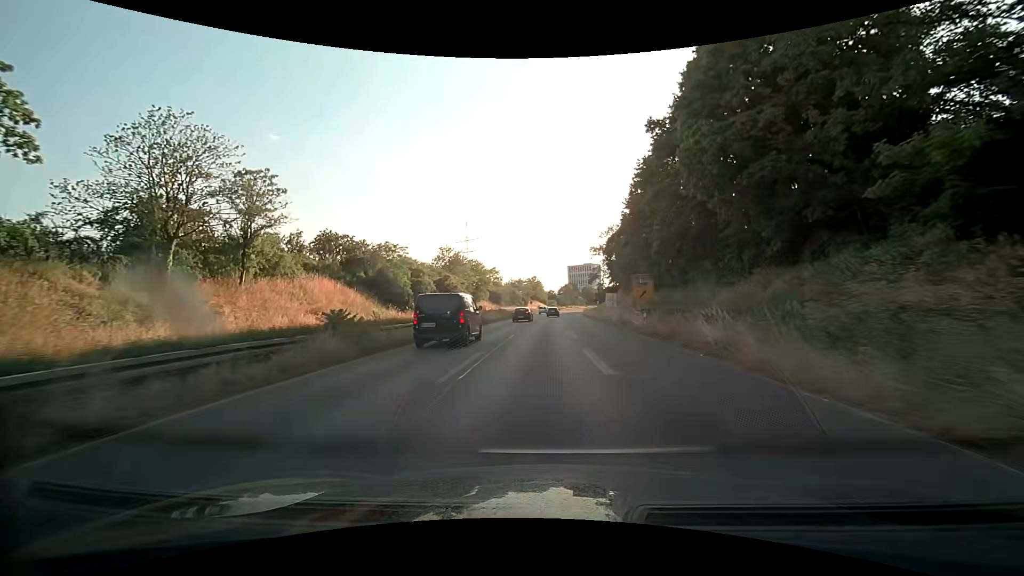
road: trunk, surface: asphalt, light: Day
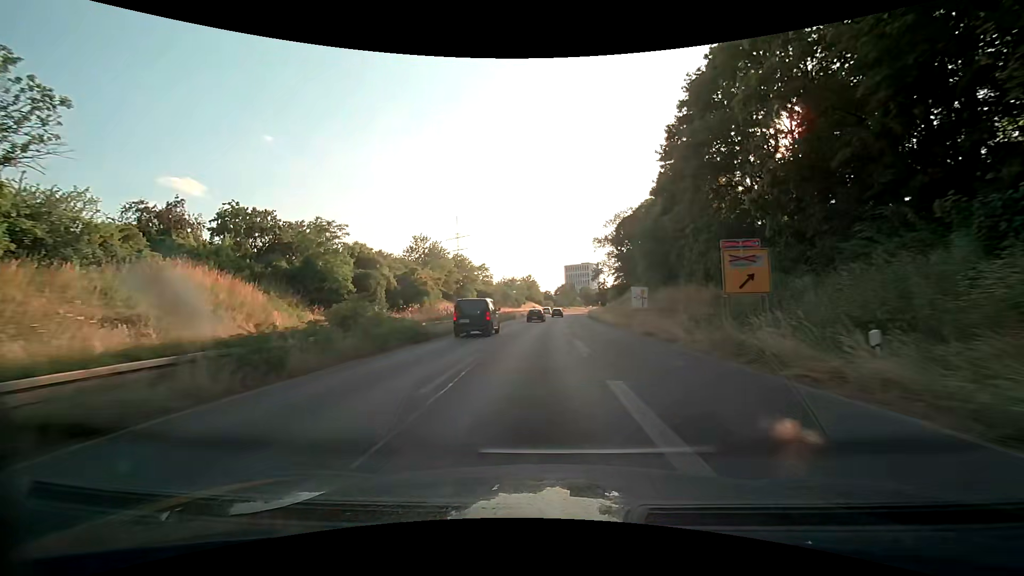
(0.0, +19.0) m; 0°
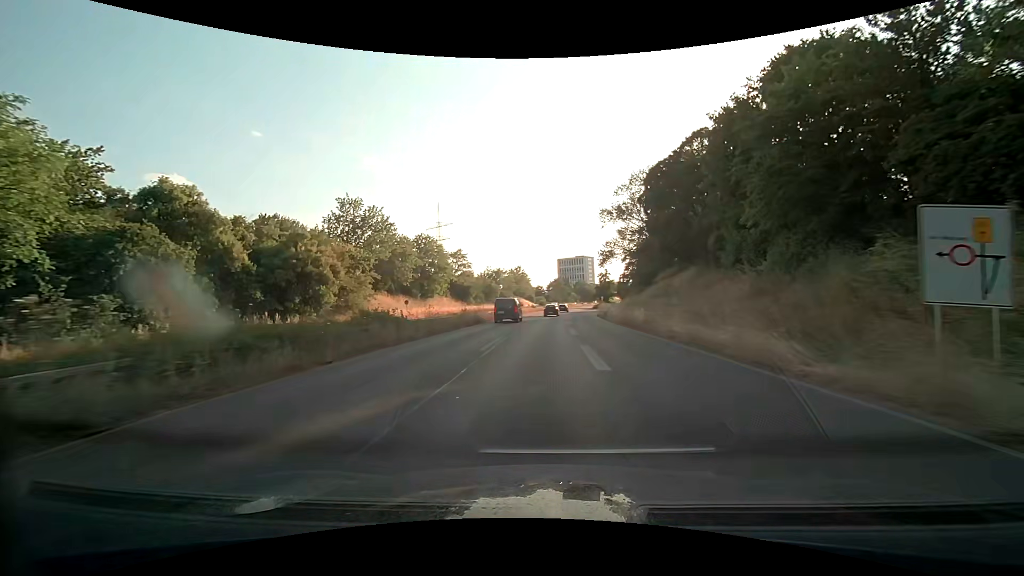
(+0.3, +29.1) m; +1°
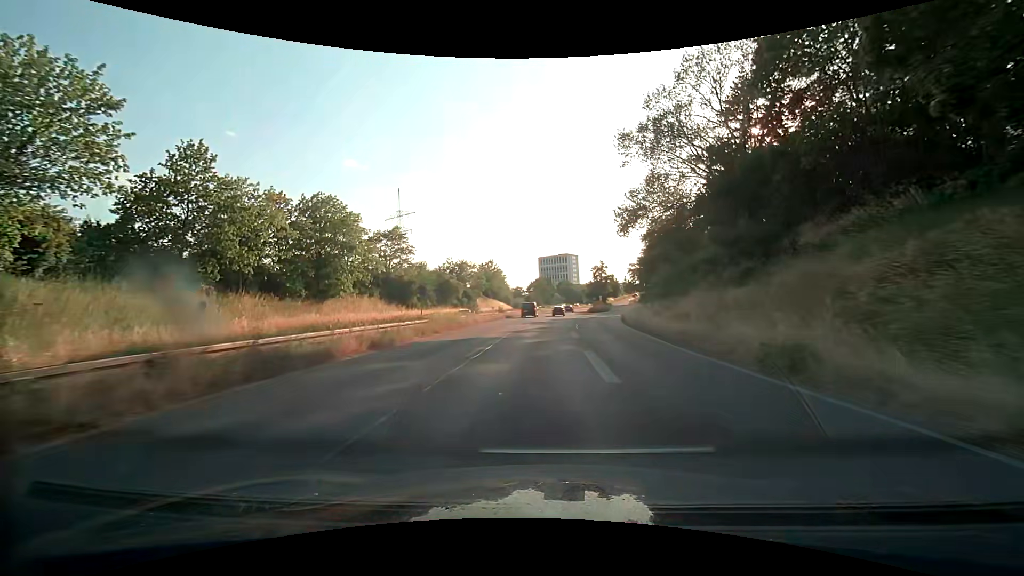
(+0.6, +37.5) m; +2°
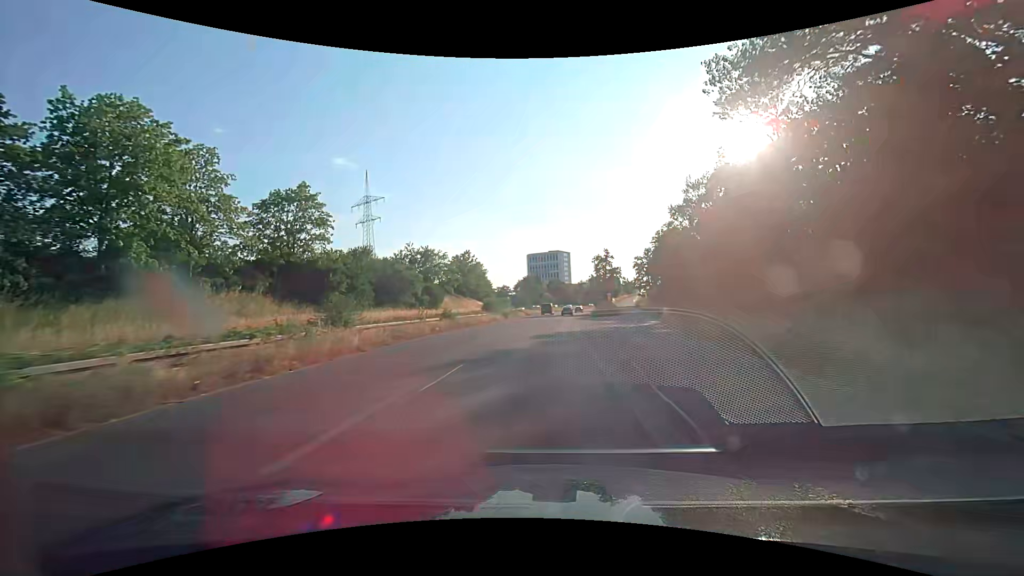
(+0.2, +28.2) m; +1°
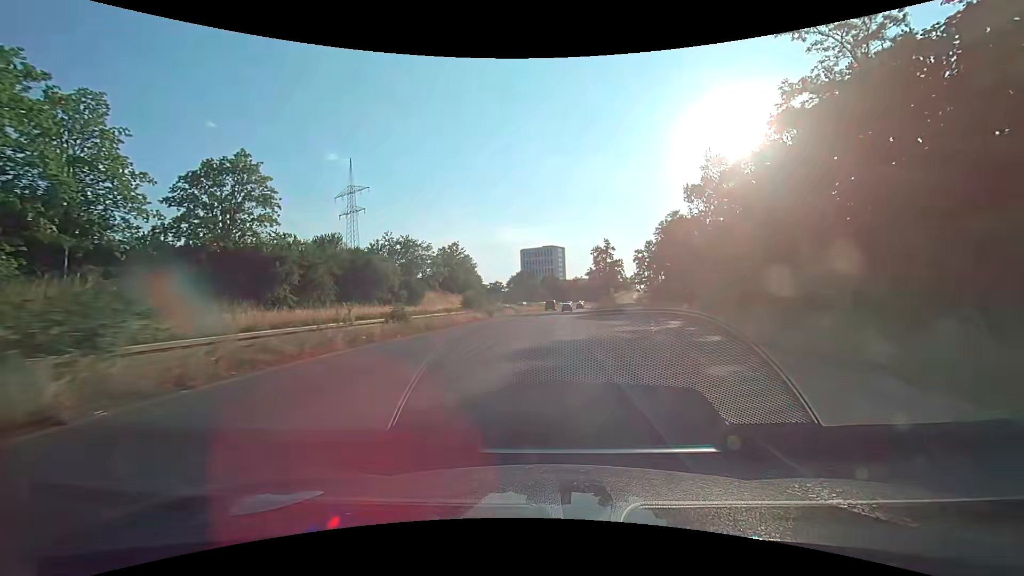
(+0.1, +9.7) m; +1°
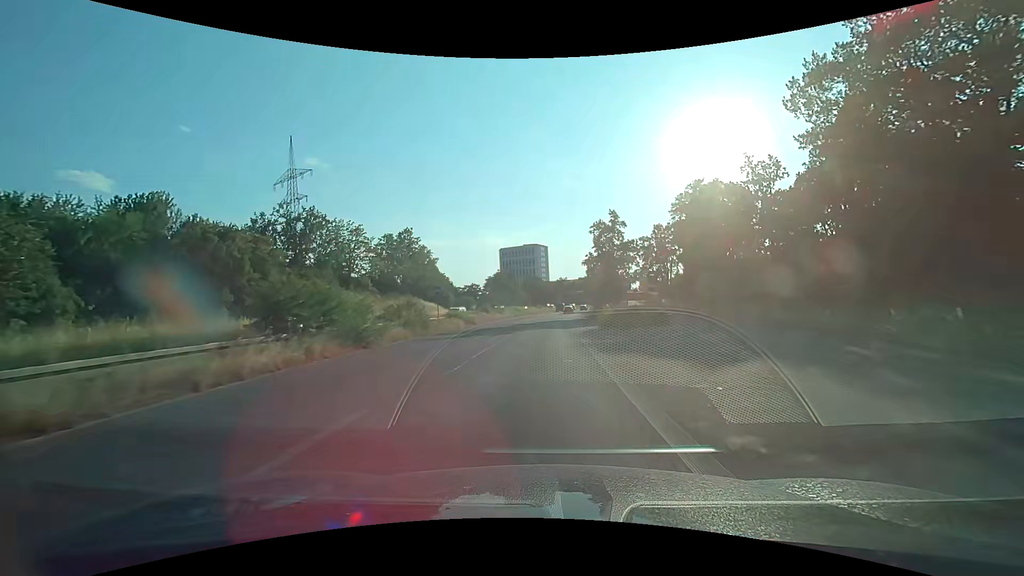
(+0.4, +28.9) m; +2°
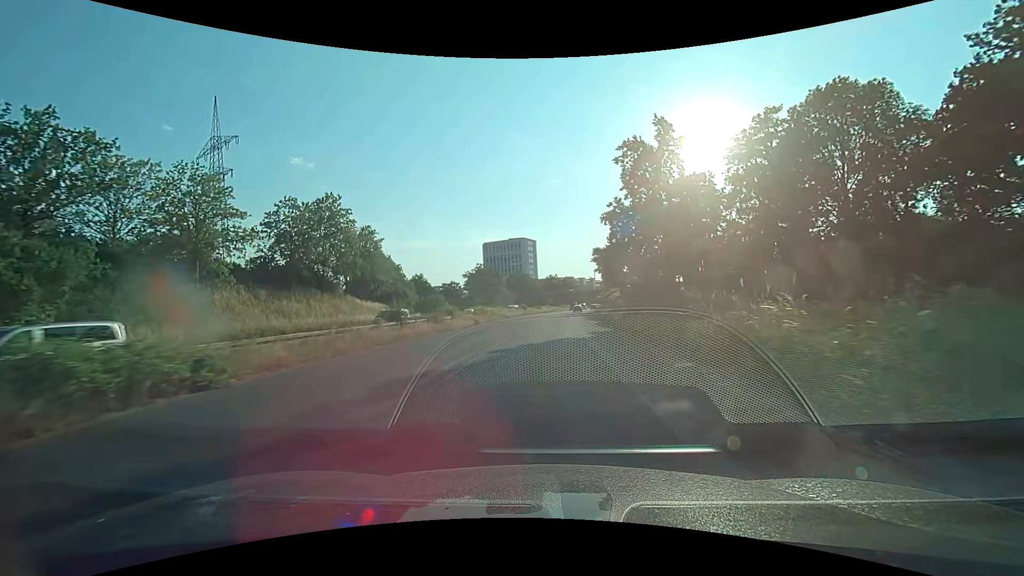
(+0.3, +28.9) m; +1°
(0, +10) (0, +20) (0, +30) (+1, +40) (+1, +50) (+2, +60) (+3, +70) (+4, +80) (+5, +90) (+6, +100) m
